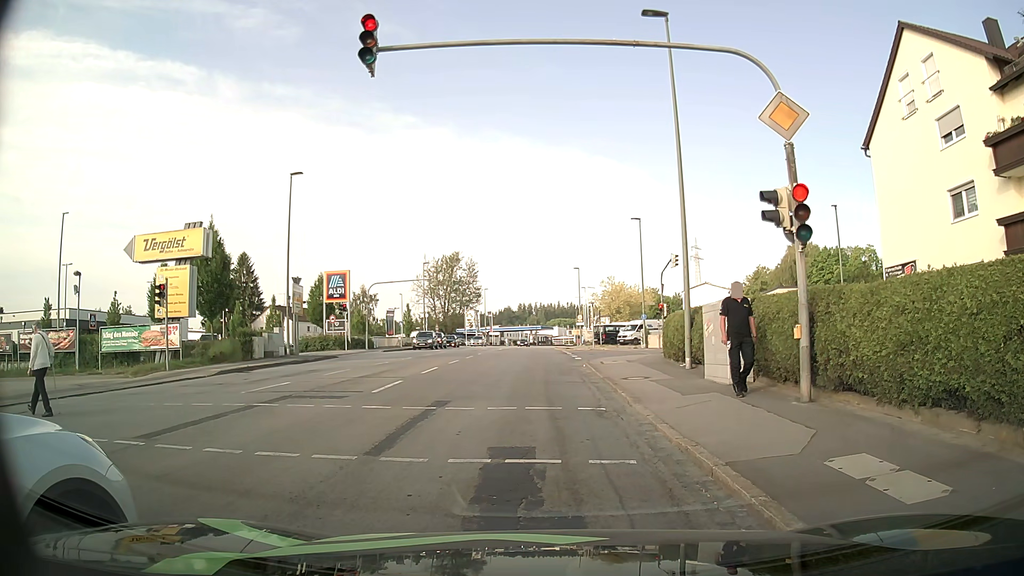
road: tertiary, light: Day
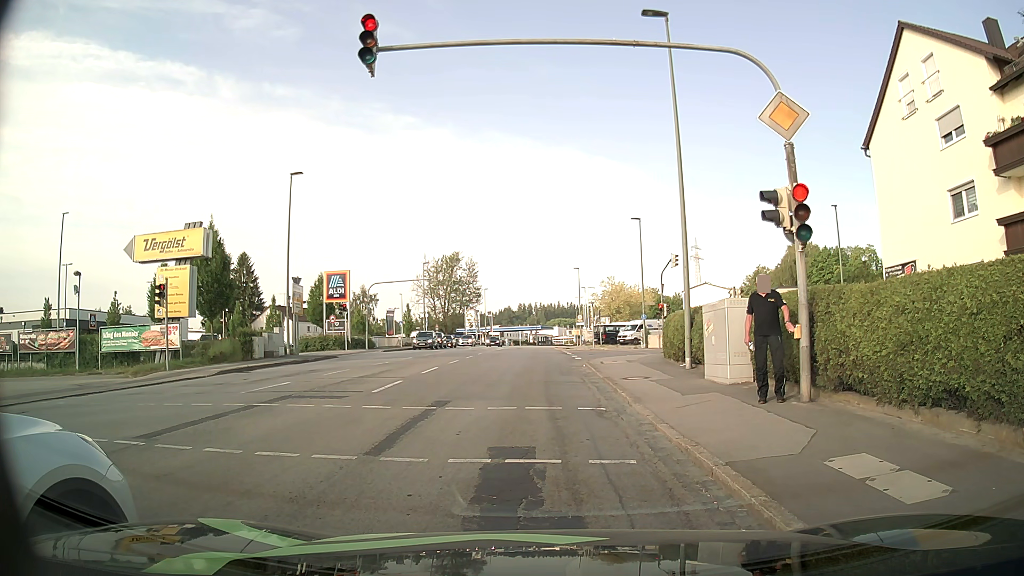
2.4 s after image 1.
(0.0, 0.0) m; 0°
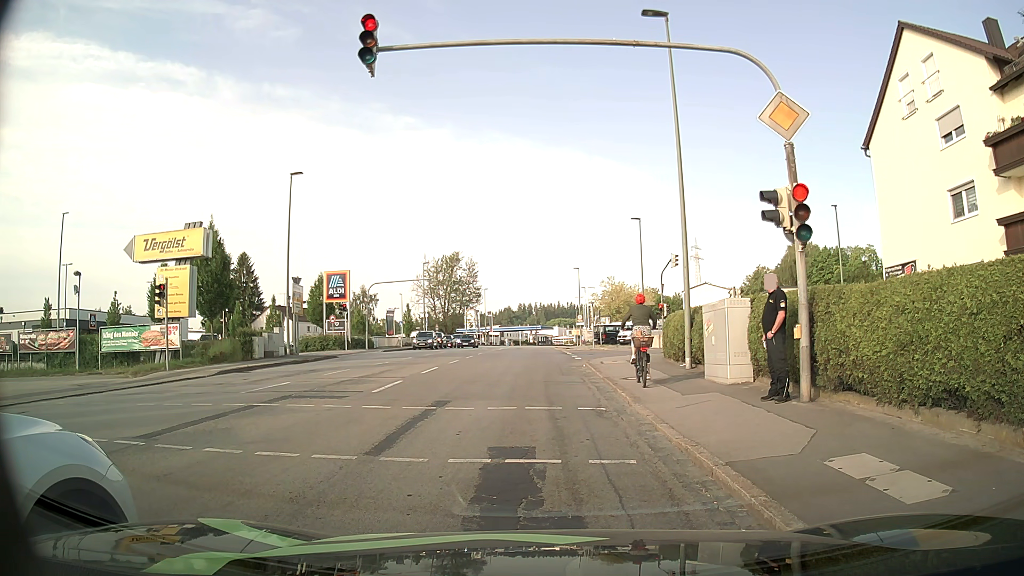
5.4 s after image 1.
(0.0, 0.0) m; 0°
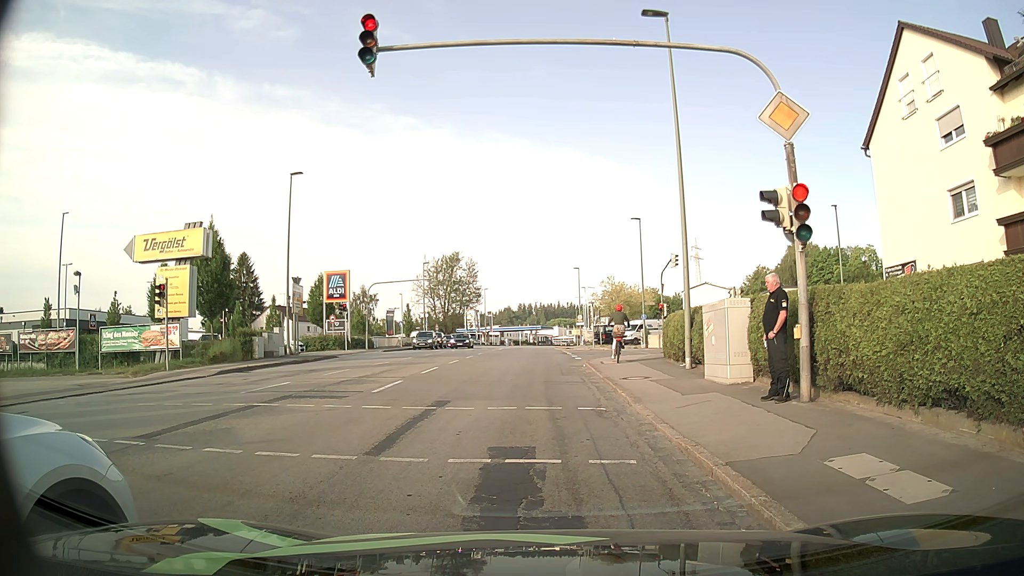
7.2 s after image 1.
(0.0, 0.0) m; 0°
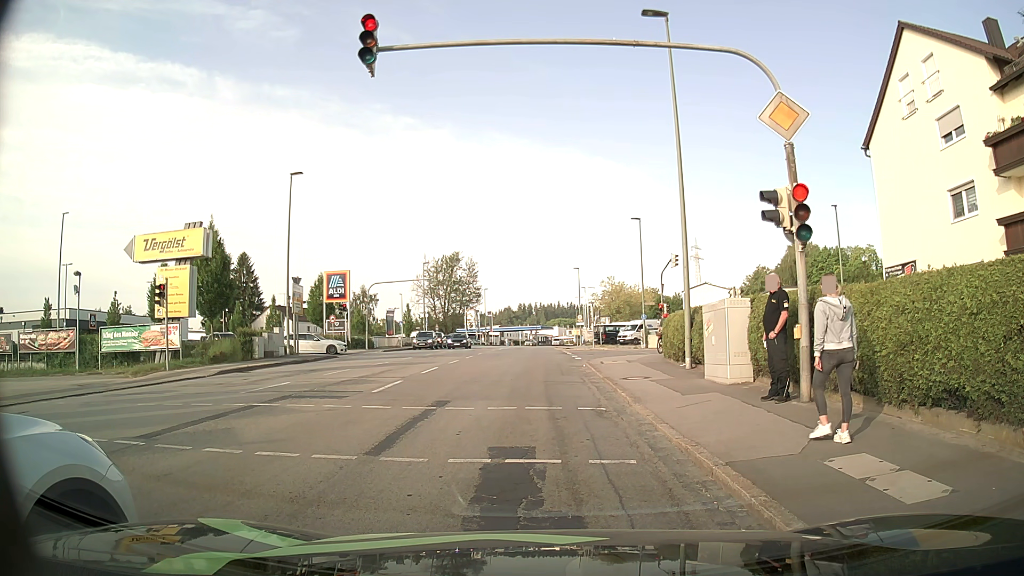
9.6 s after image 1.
(0.0, 0.0) m; 0°
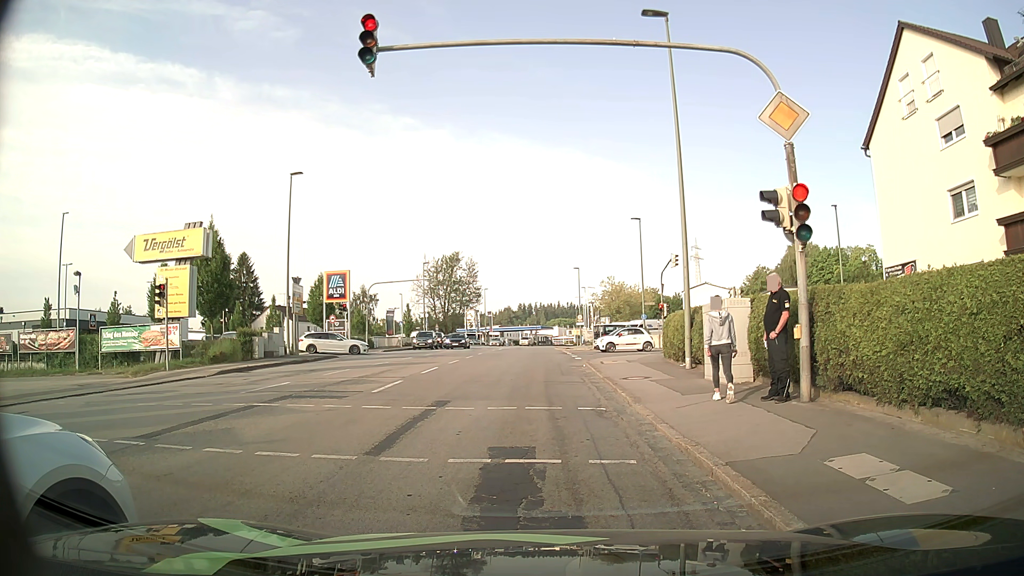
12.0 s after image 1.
(0.0, 0.0) m; 0°
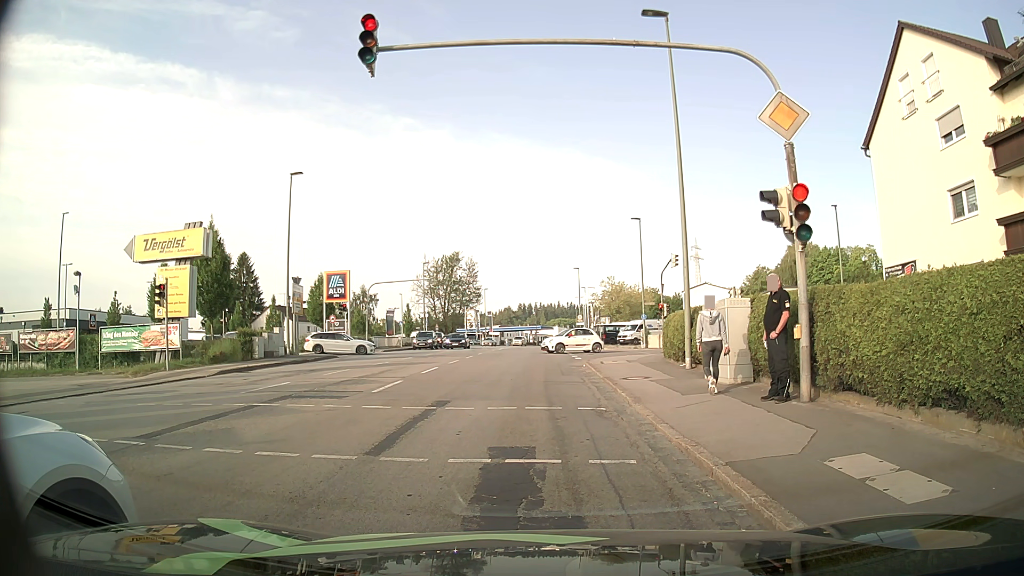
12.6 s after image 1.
(0.0, 0.0) m; 0°
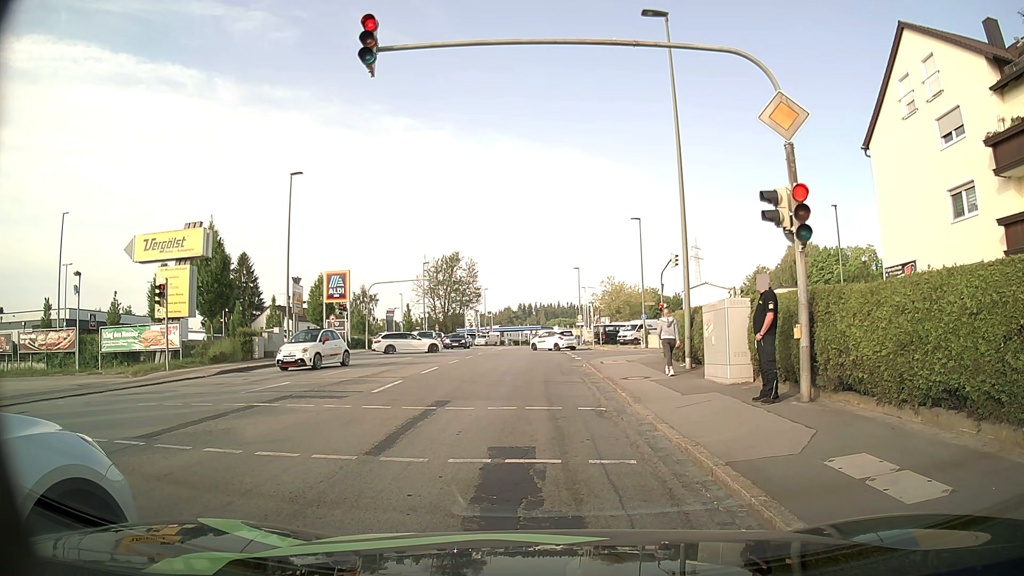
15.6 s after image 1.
(0.0, 0.0) m; 0°
